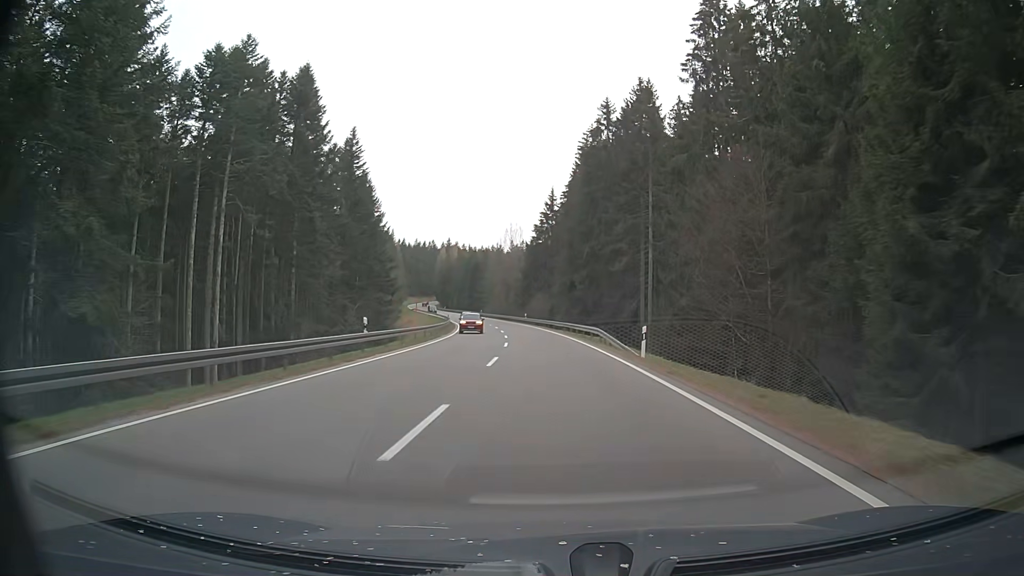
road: primary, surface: asphalt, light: Day
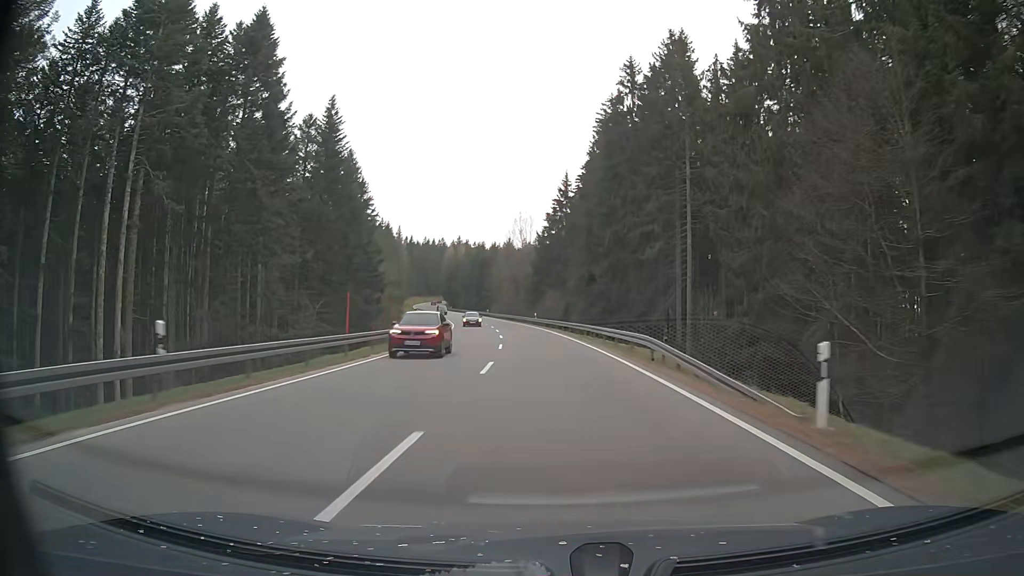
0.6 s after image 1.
(-0.2, +14.5) m; -1°
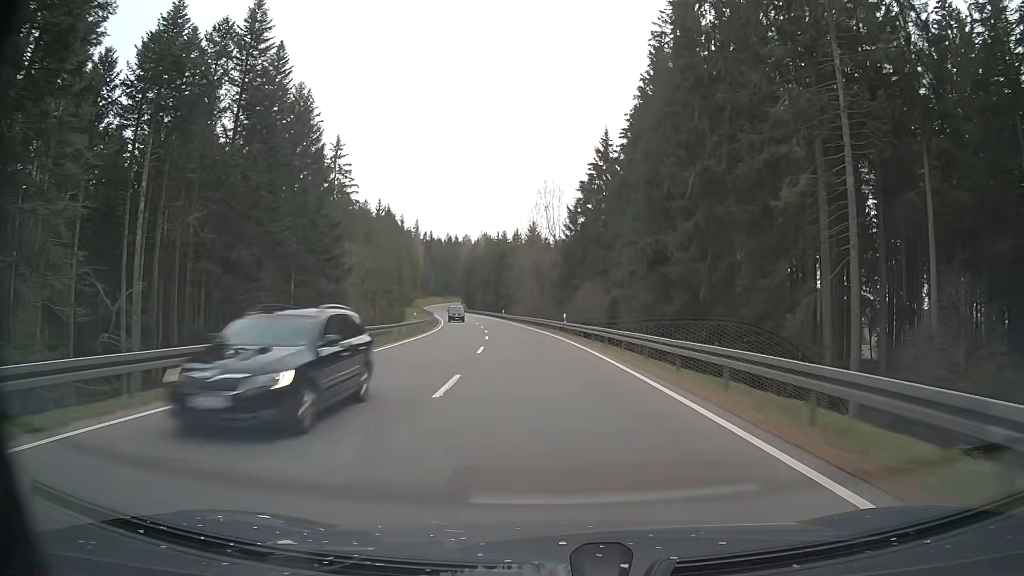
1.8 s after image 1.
(-0.5, +28.9) m; -2°
(0, +10) (0, +20) (-1, +30) (-2, +40) (-3, +50) (-4, +60) (-5, +70) (-7, +80) (-9, +89) (-11, +99) m
